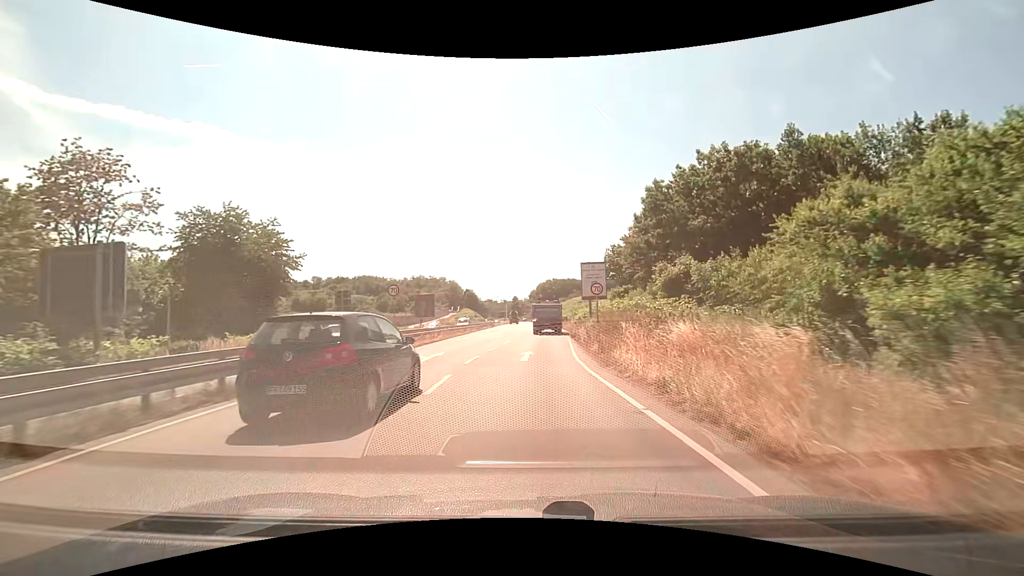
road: primary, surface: asphalt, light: Day
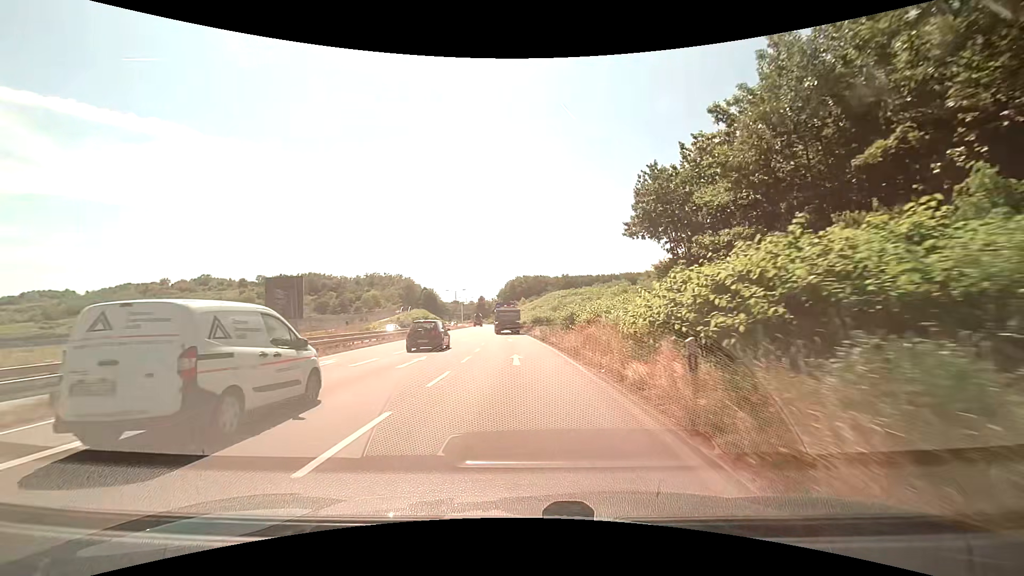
(+1.7, +40.6) m; +3°
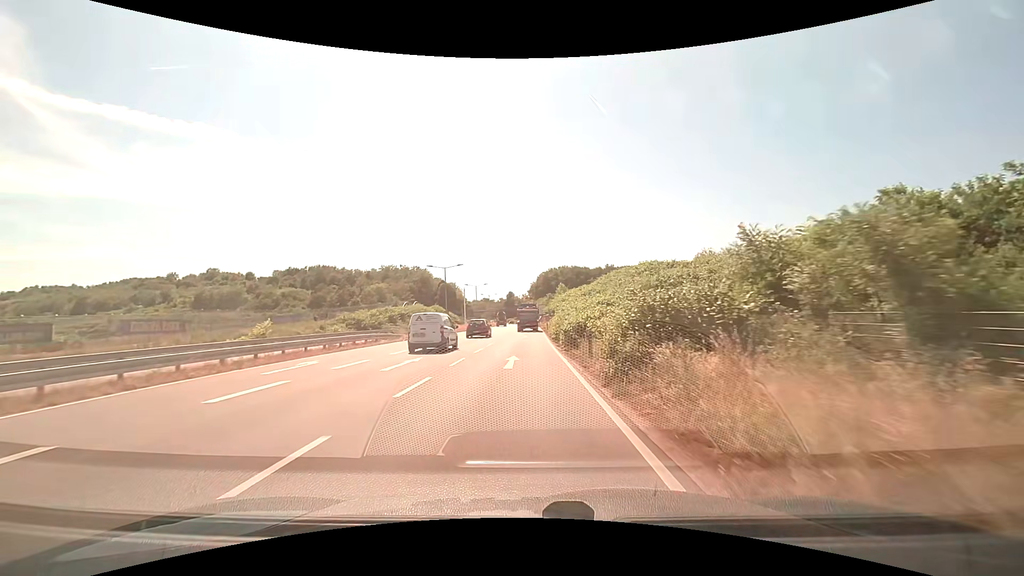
(-0.9, +44.0) m; -4°
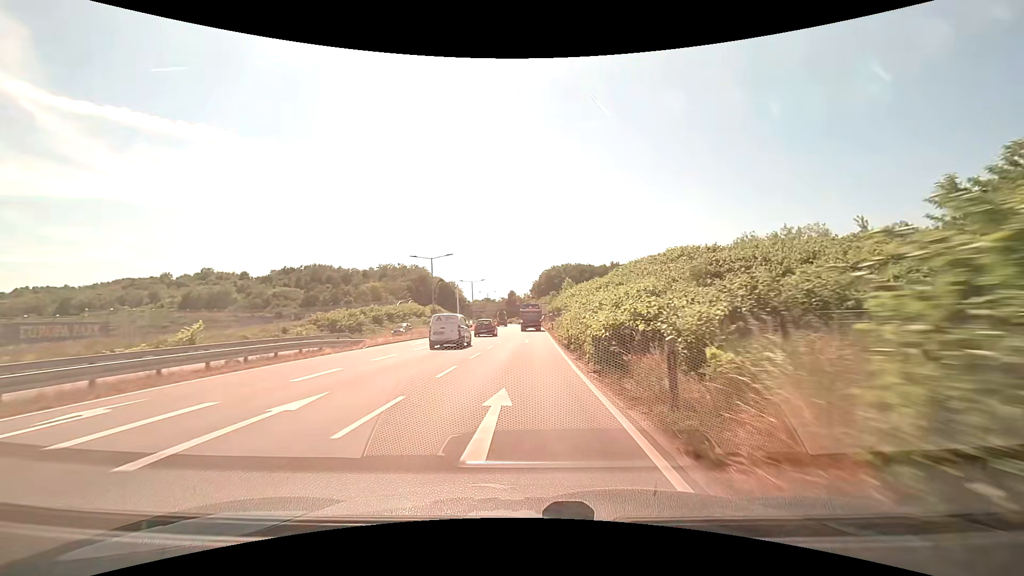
(0.0, +9.0) m; 0°
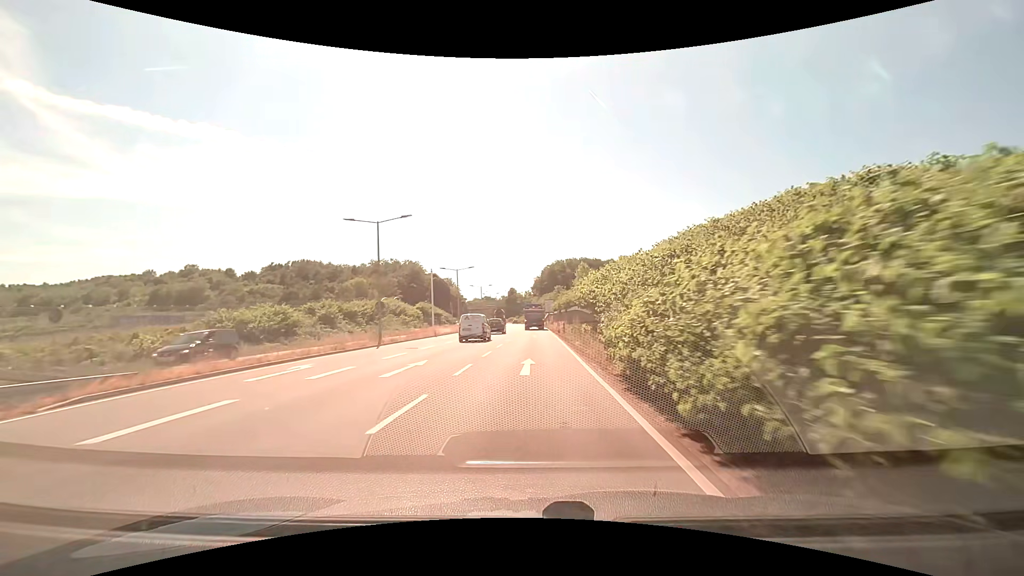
(0.0, +17.9) m; 0°
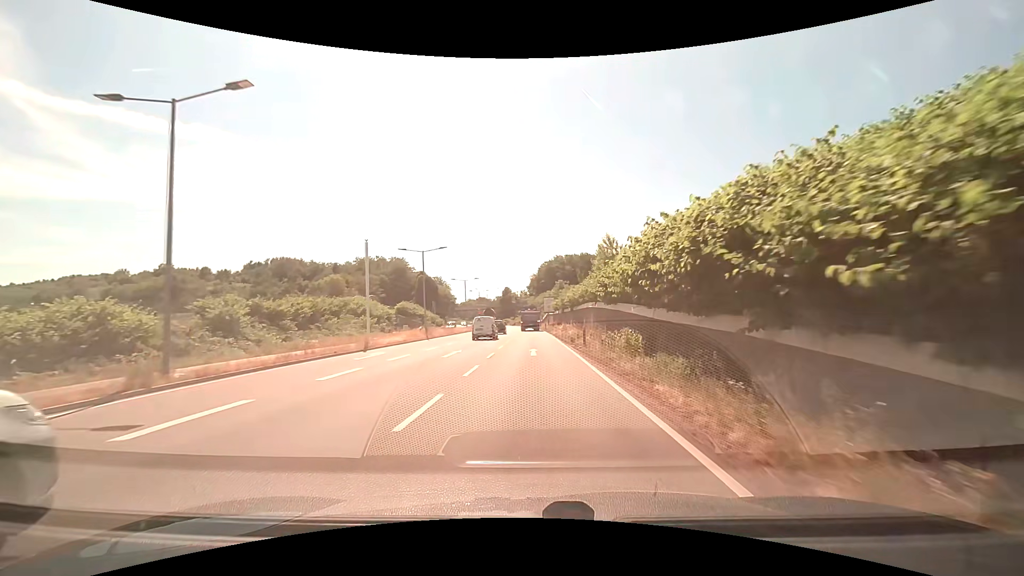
(+0.1, +17.8) m; 0°
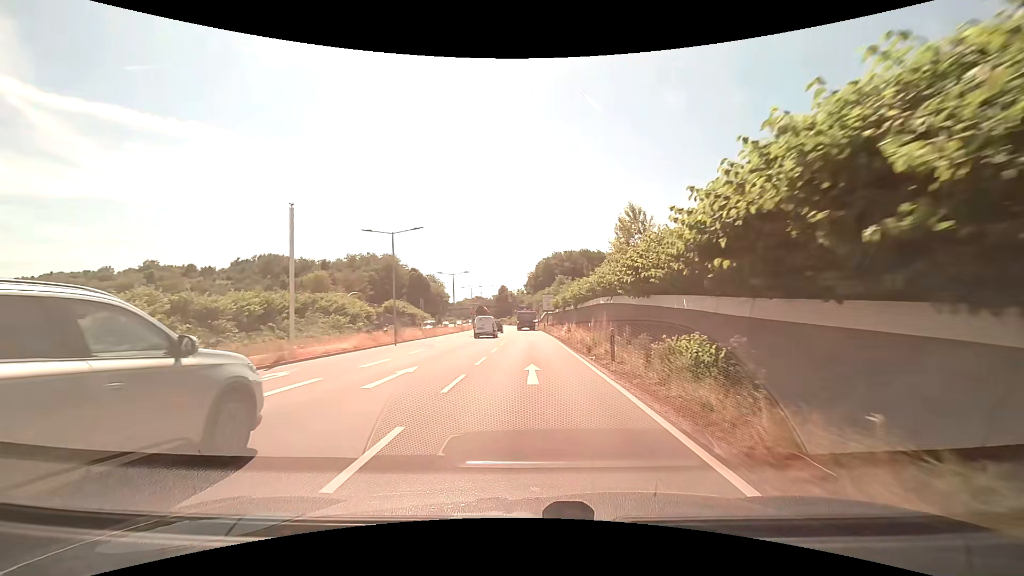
(0.0, +8.9) m; +1°
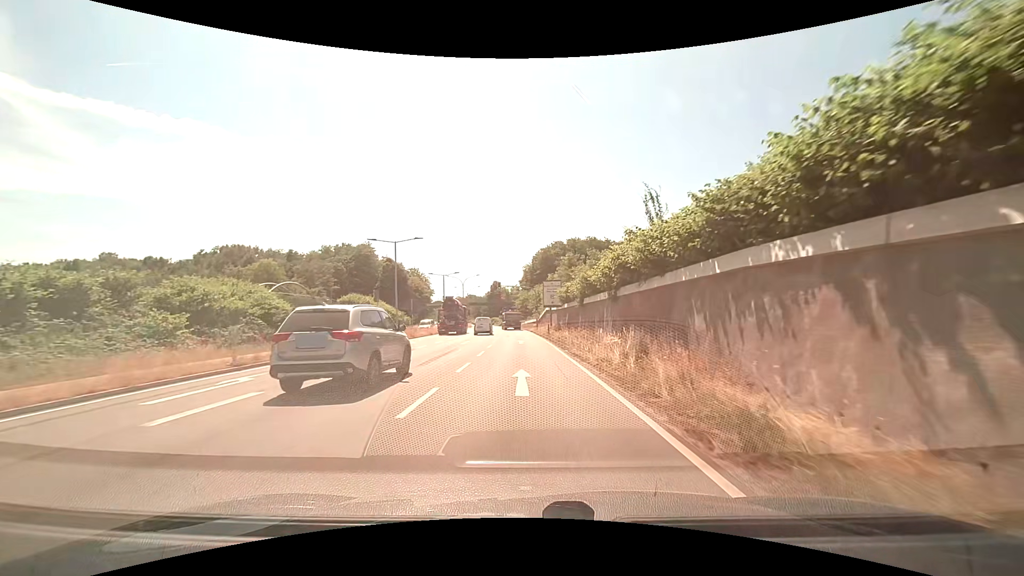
(+0.1, +26.5) m; 0°
(0, +10) (0, +20) (0, +30) (0, +40) (-1, +50) (-1, +60) (-2, +70) (-2, +80) (-3, +90) (-4, +100) m
